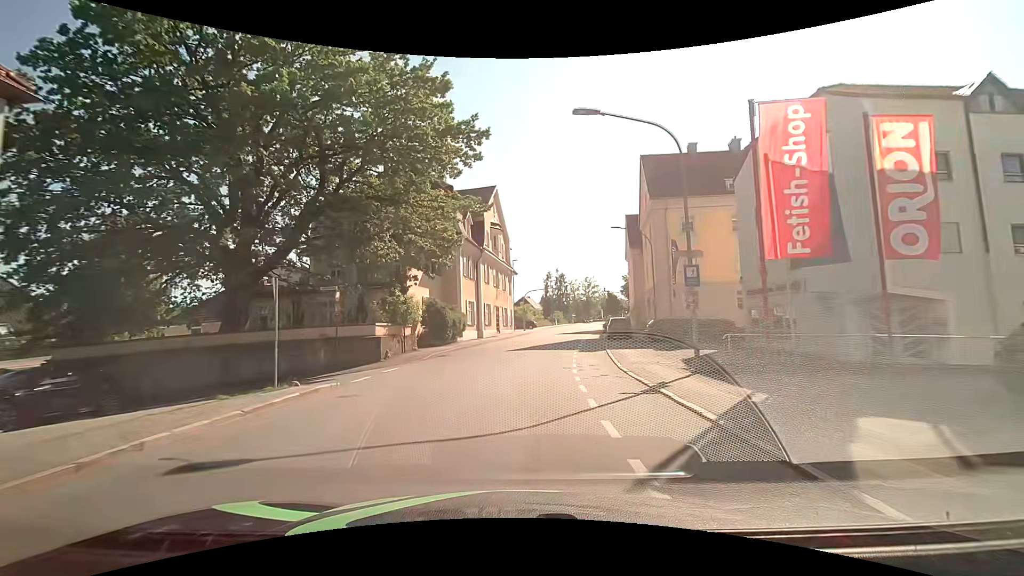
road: tertiary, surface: asphalt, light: Day
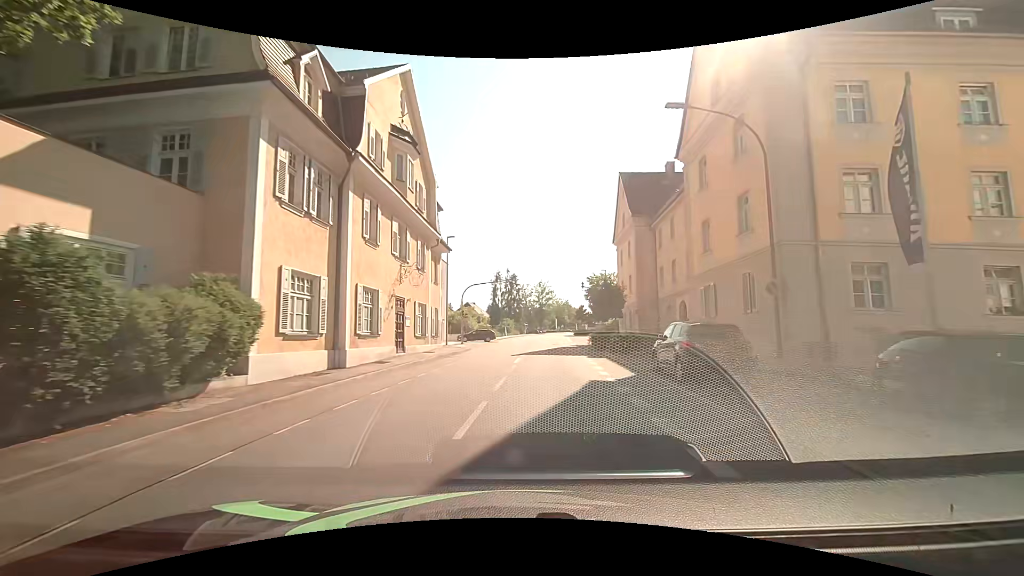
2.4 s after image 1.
(+0.7, +24.5) m; +6°
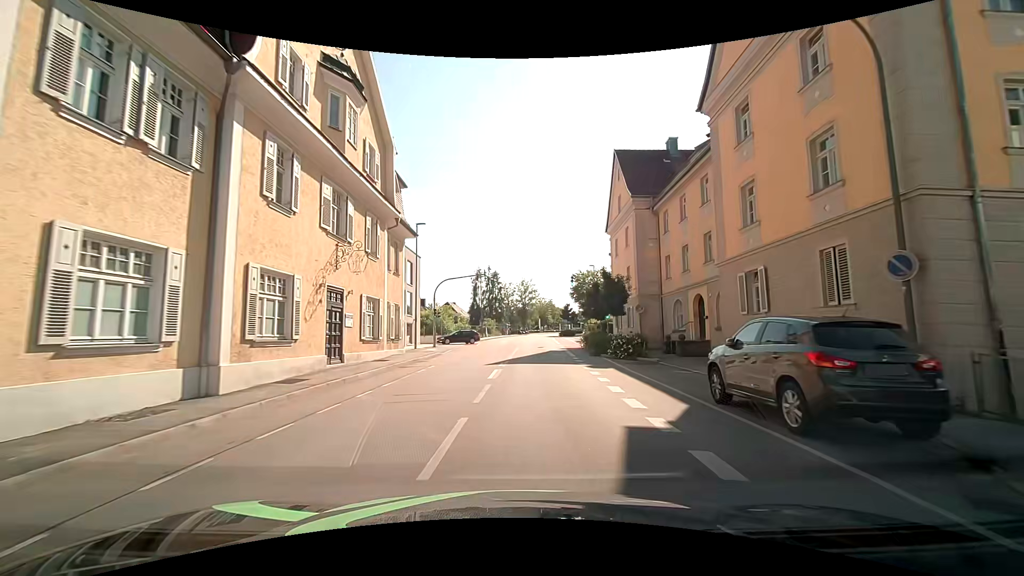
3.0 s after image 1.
(0.0, +6.2) m; +1°
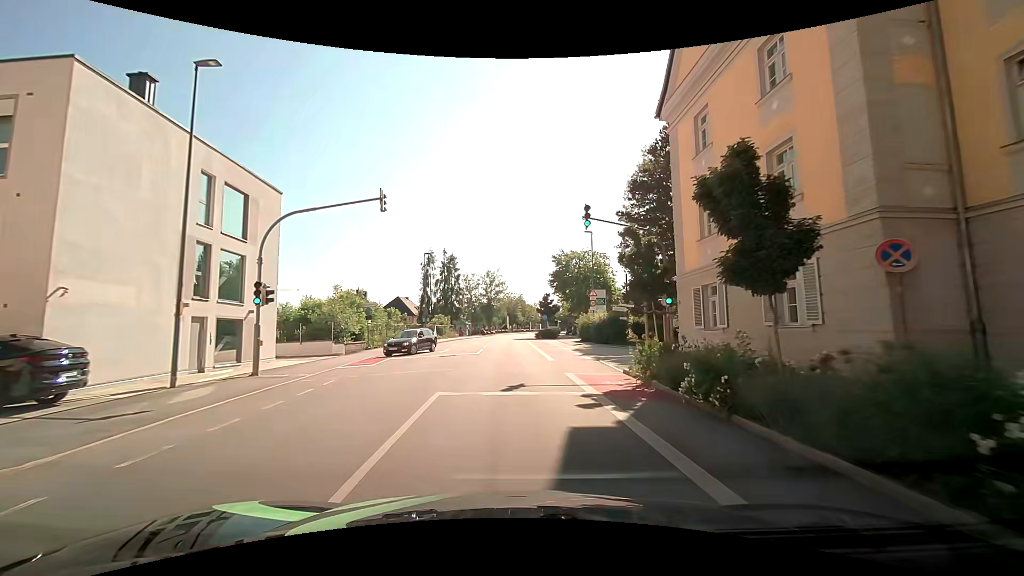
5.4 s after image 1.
(+1.1, +24.9) m; +4°
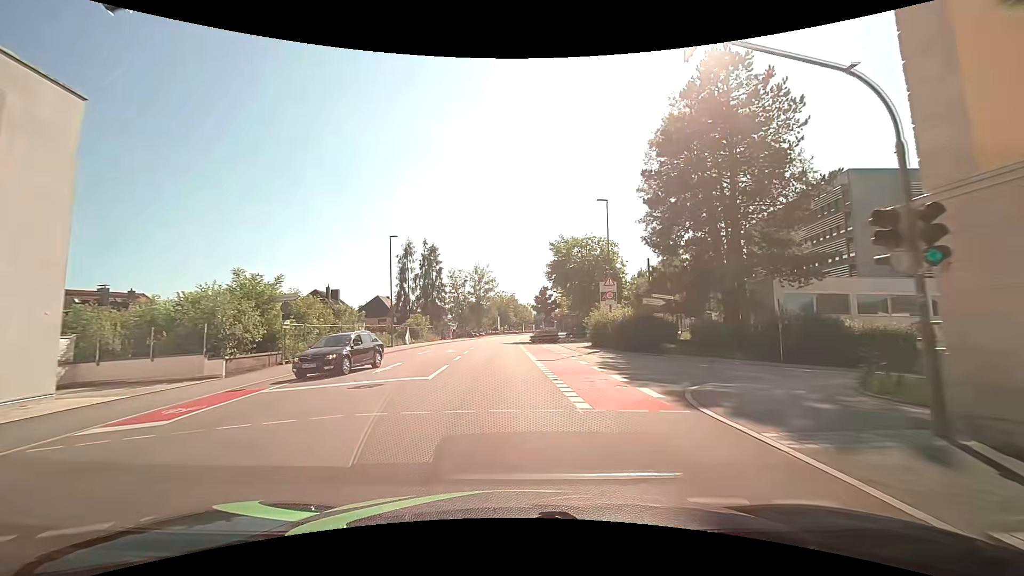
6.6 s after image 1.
(+0.1, +12.1) m; +1°
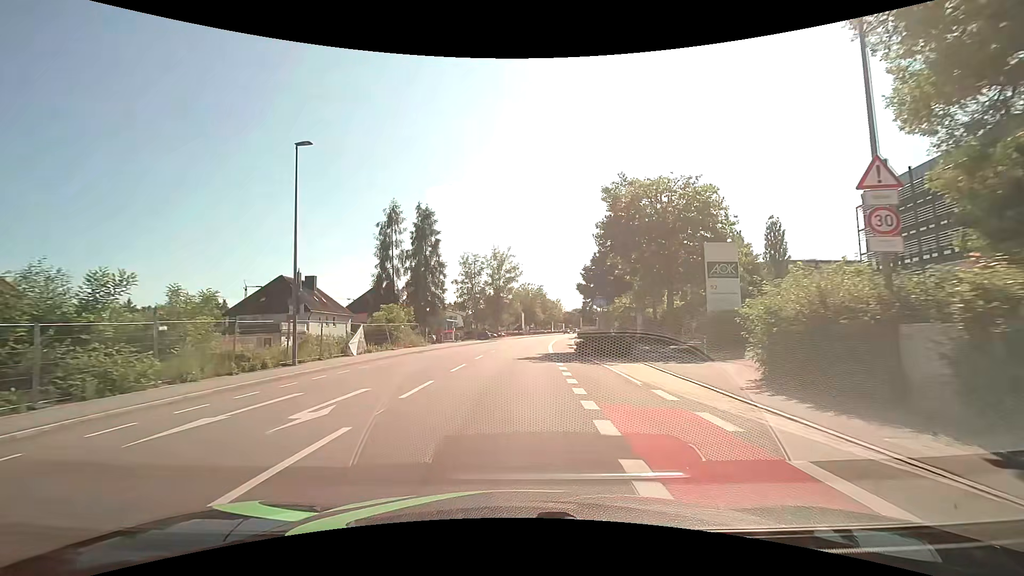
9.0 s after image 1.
(-0.2, +23.9) m; -3°
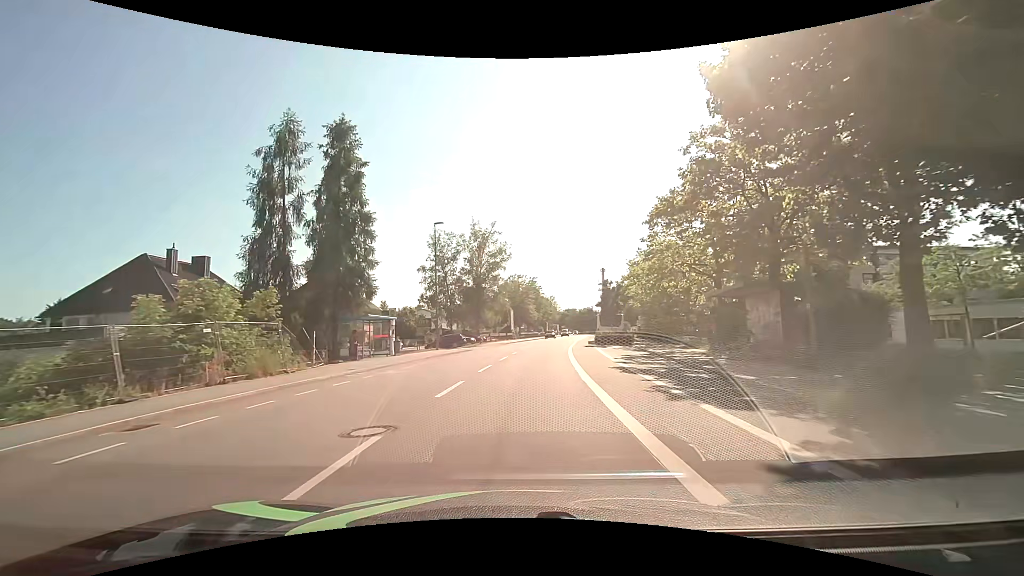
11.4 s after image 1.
(+0.2, +23.7) m; +2°
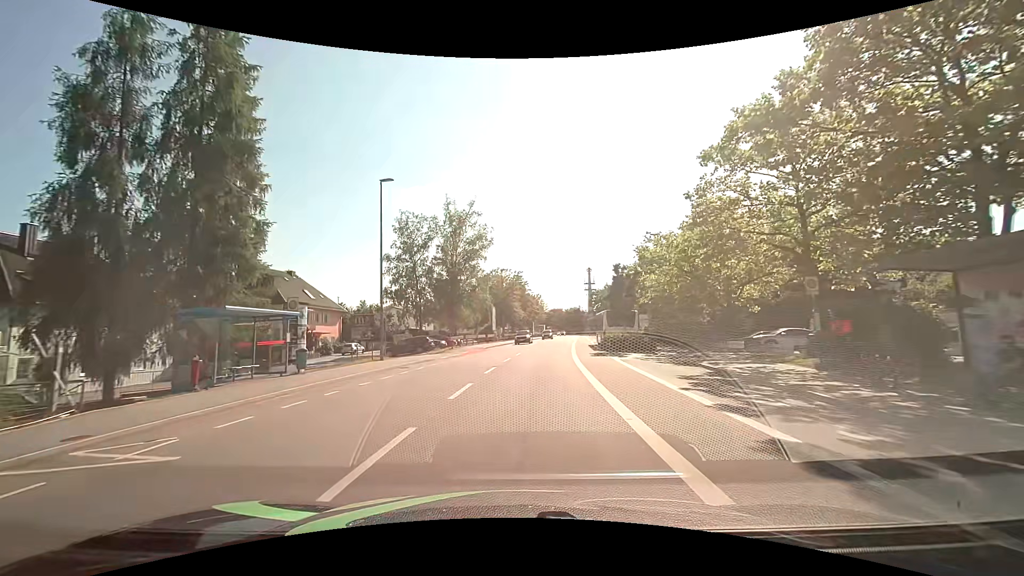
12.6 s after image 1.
(+0.1, +11.8) m; +1°
(0, +10) (0, +20) (+1, +30) (+2, +40) (+4, +50) (+5, +60) (+6, +70) (+8, +80) (+9, +89) (+10, +99) m
